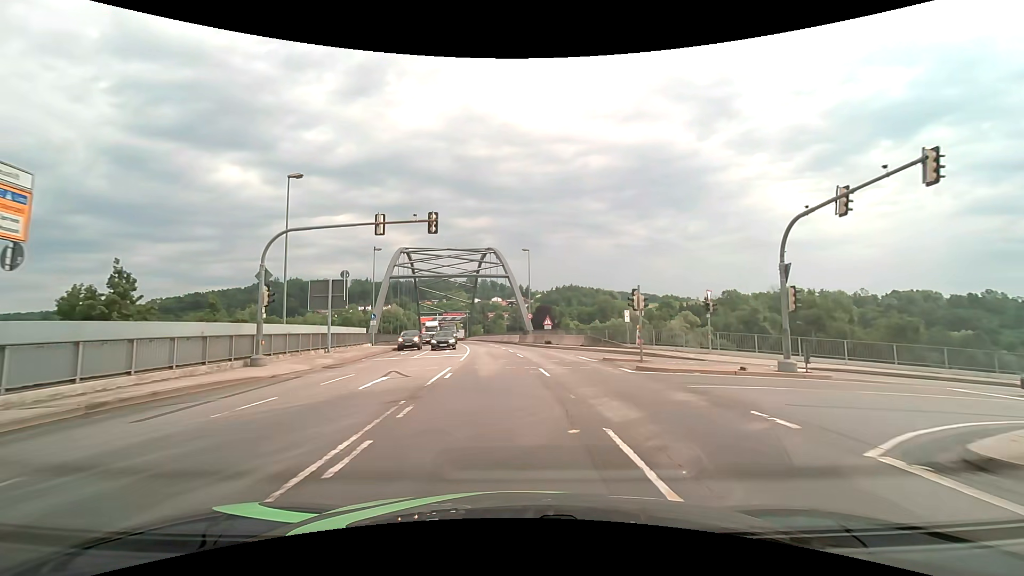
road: primary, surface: asphalt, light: Day
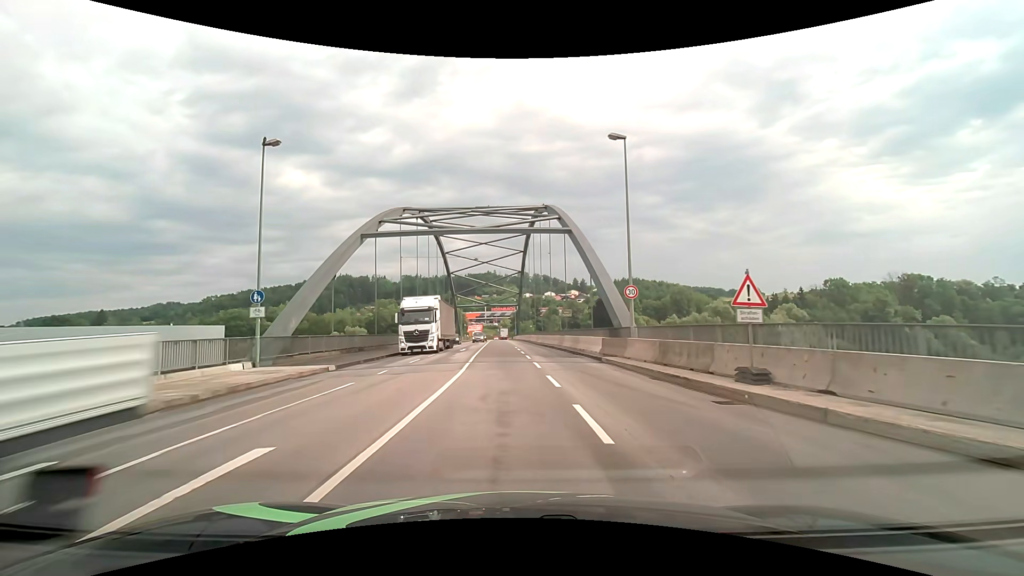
(-1.0, +31.1) m; -6°
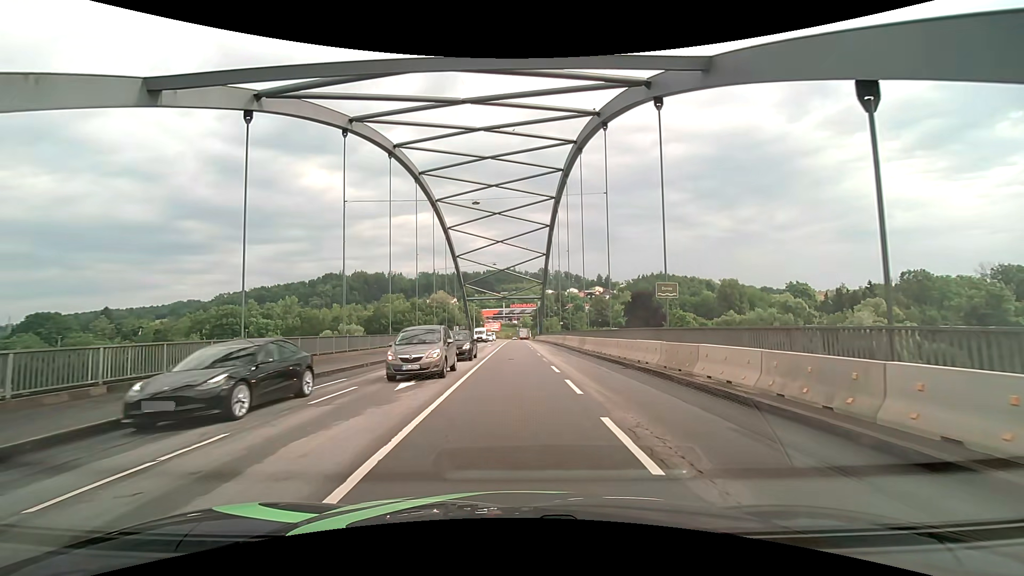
(-0.7, +25.1) m; -2°
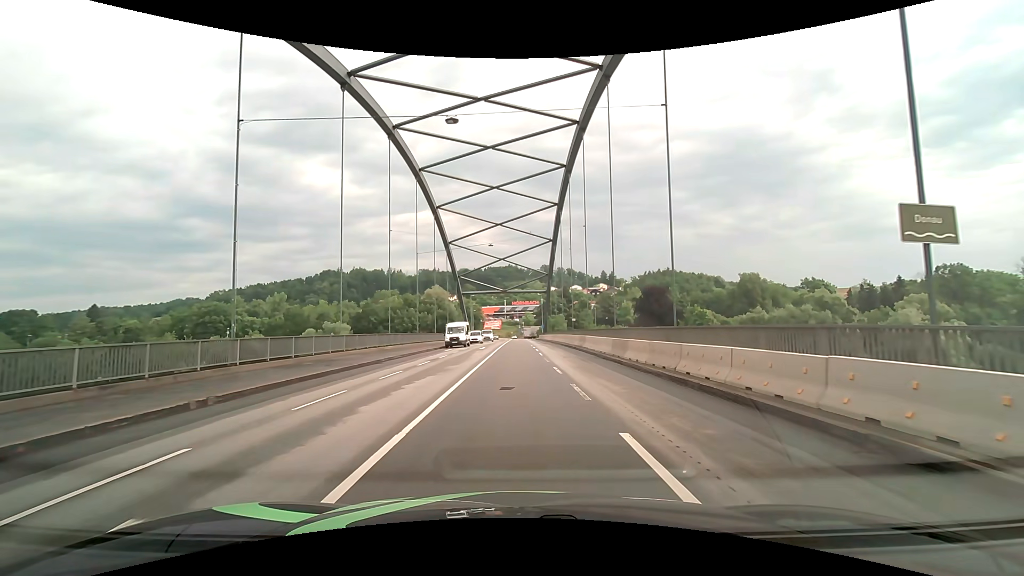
(-0.1, +12.9) m; -1°
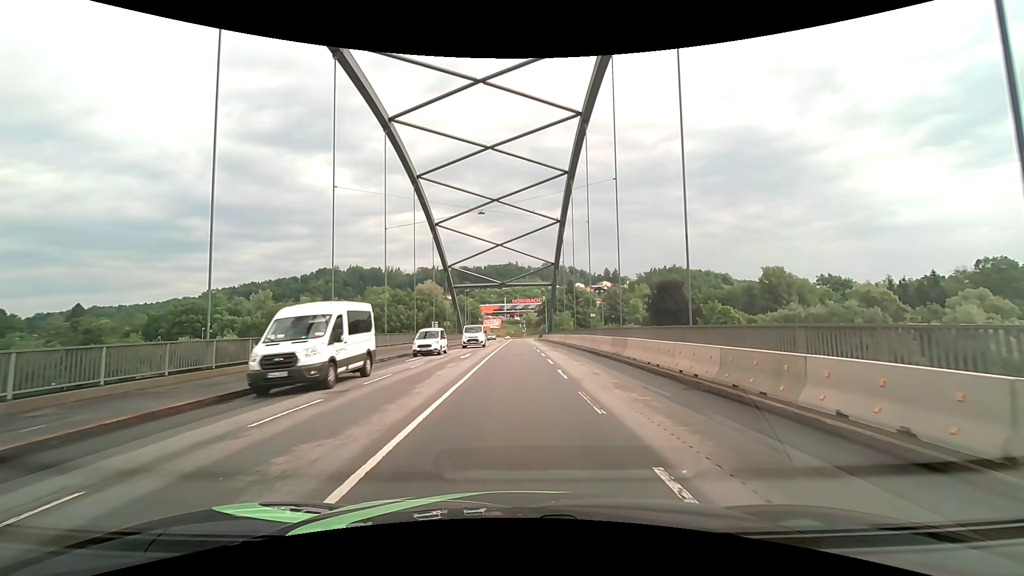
(0.0, +13.7) m; 0°
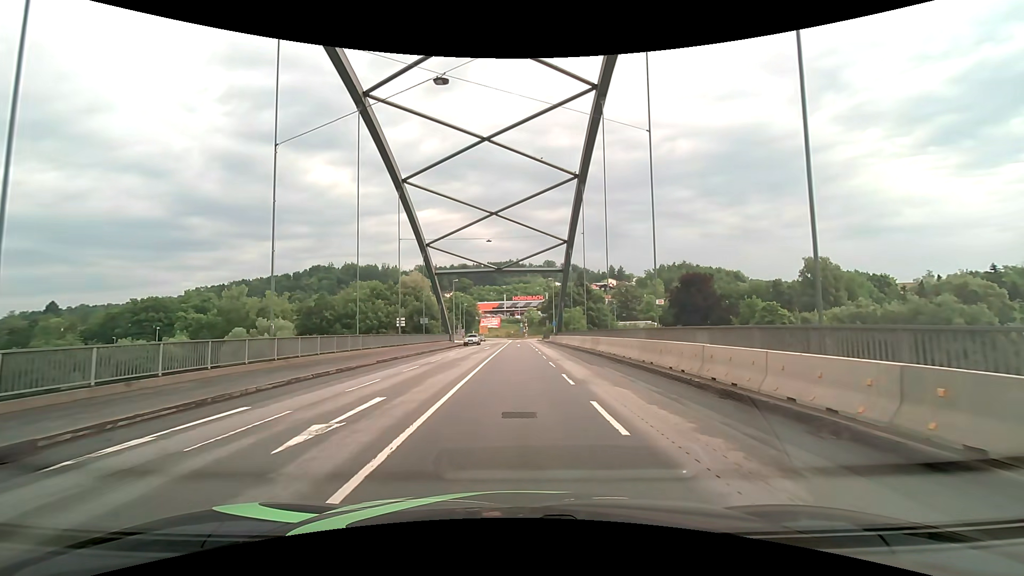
(0.0, +19.7) m; 0°
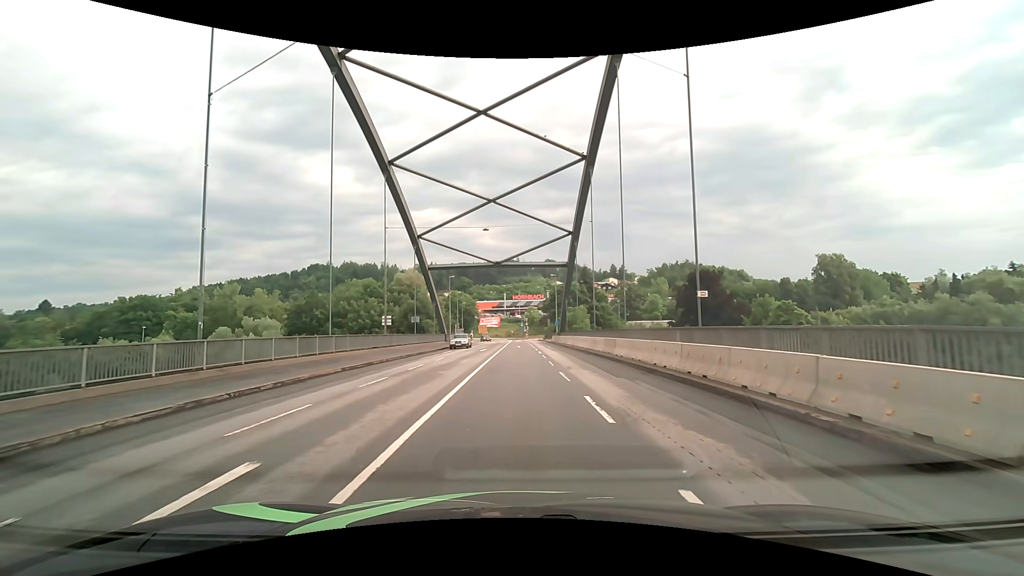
(0.0, +5.1) m; 0°
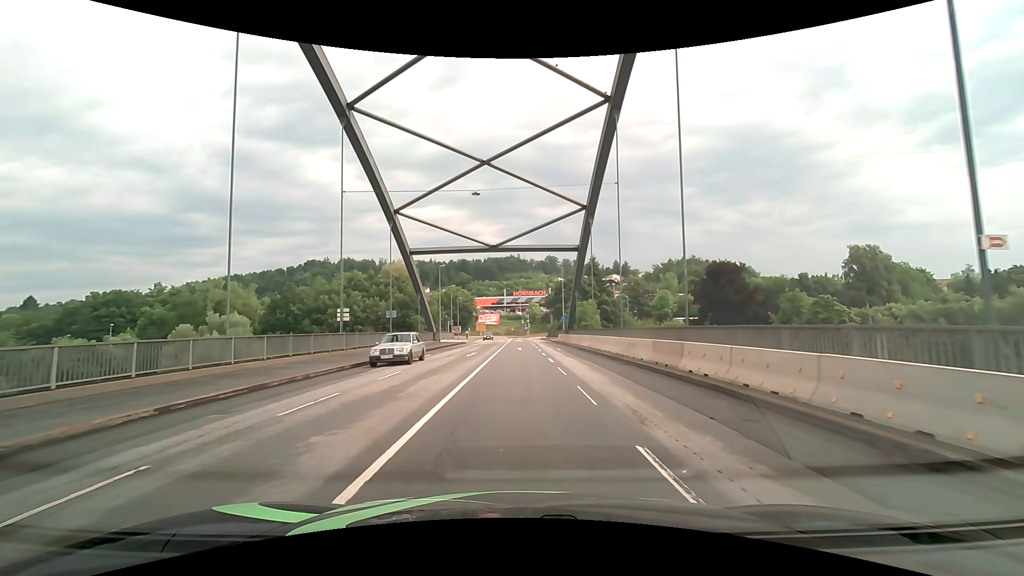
(0.0, +10.6) m; 0°
(0, +10) (0, +20) (0, +30) (0, +40) (0, +50) (0, +60) (0, +70) (0, +80) (+1, +90) (+1, +100) m
